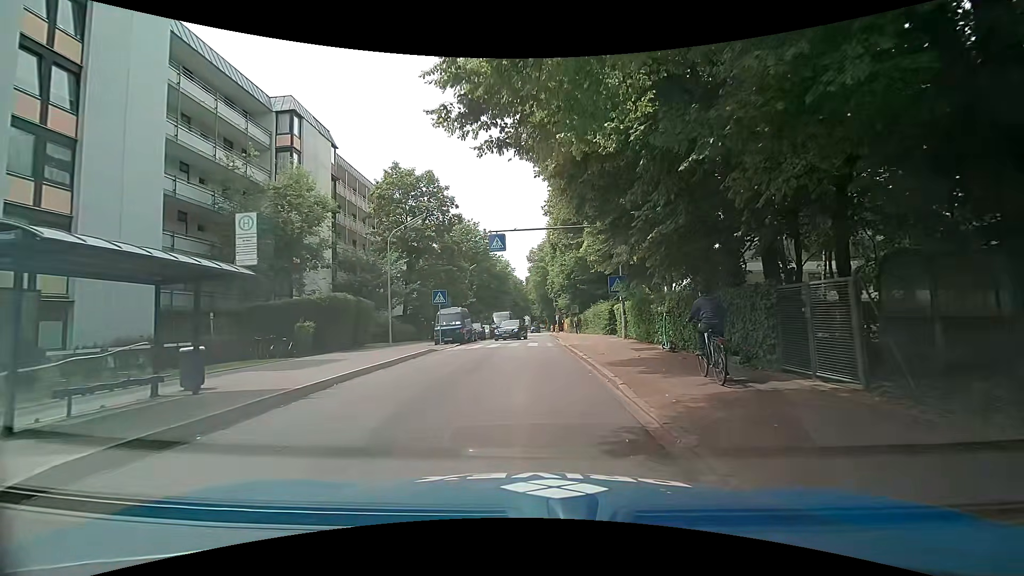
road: tertiary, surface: asphalt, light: Day
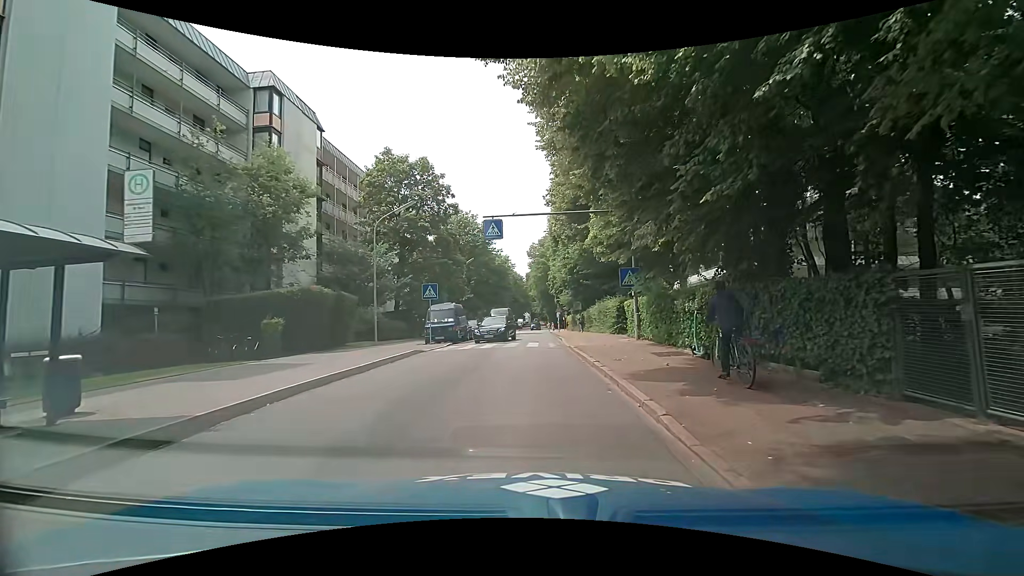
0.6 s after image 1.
(+0.1, +2.9) m; +2°
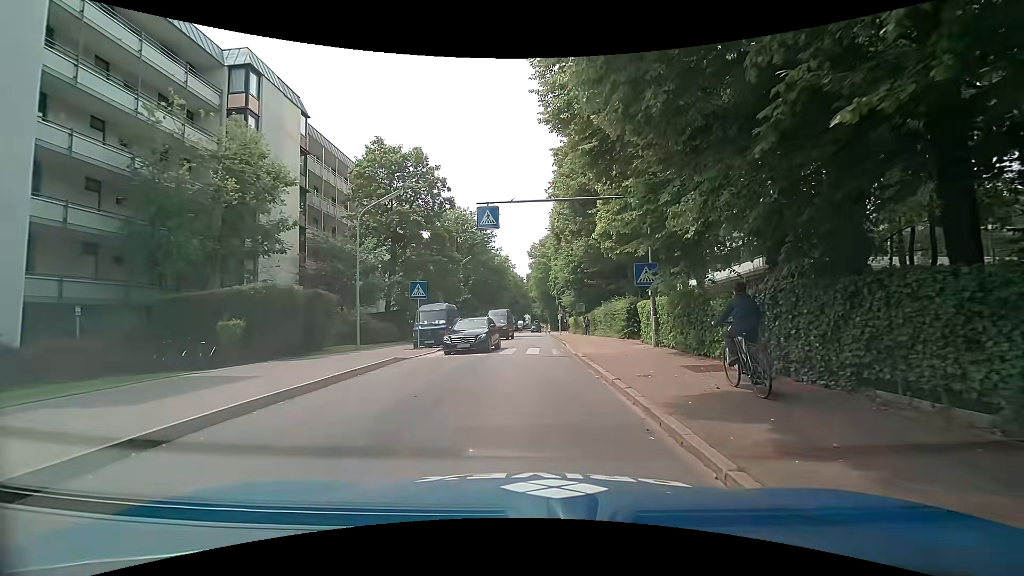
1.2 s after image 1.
(0.0, +2.9) m; -2°
